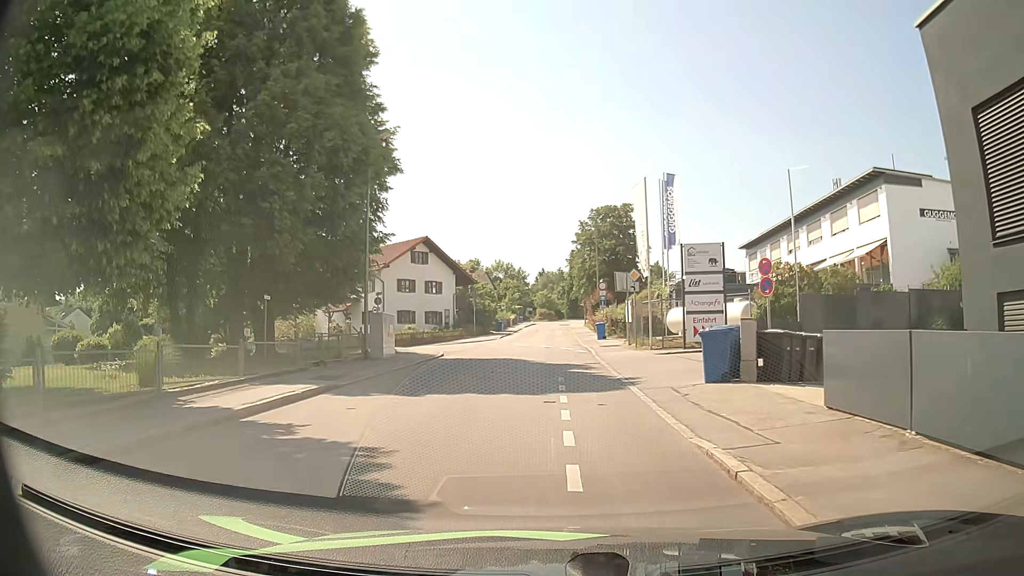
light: Day
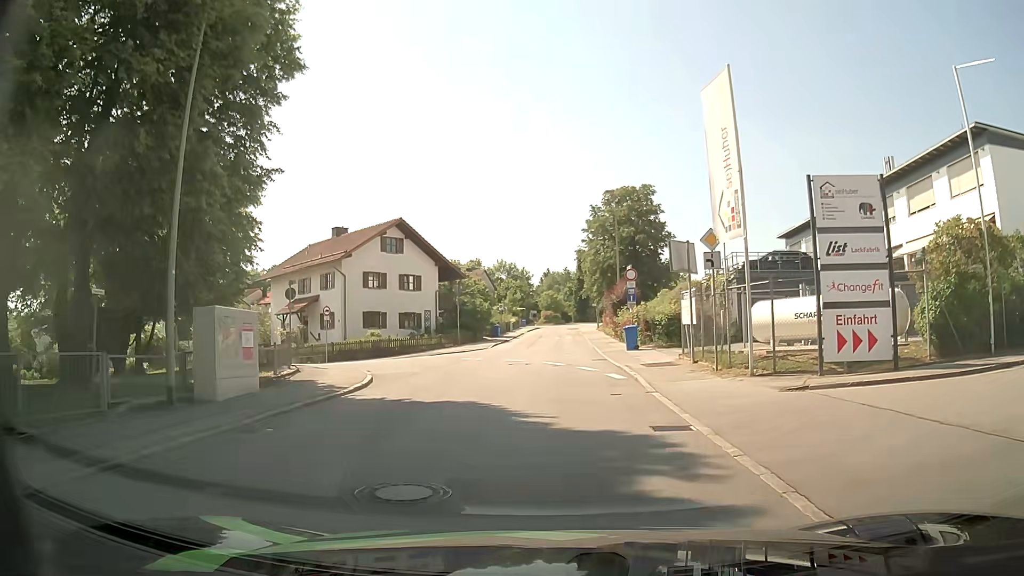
(-0.1, +13.1) m; 0°
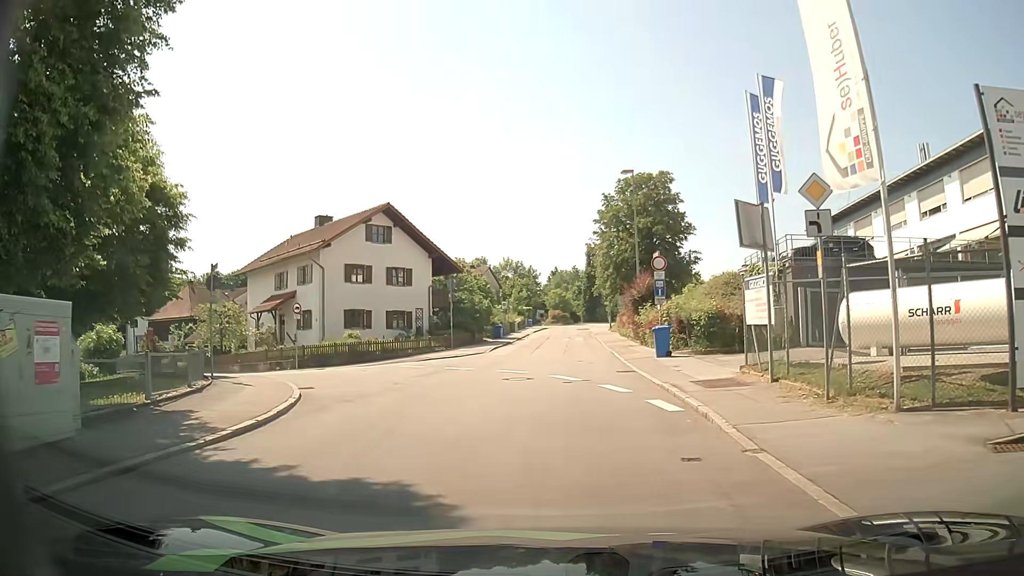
(0.0, +6.2) m; -1°
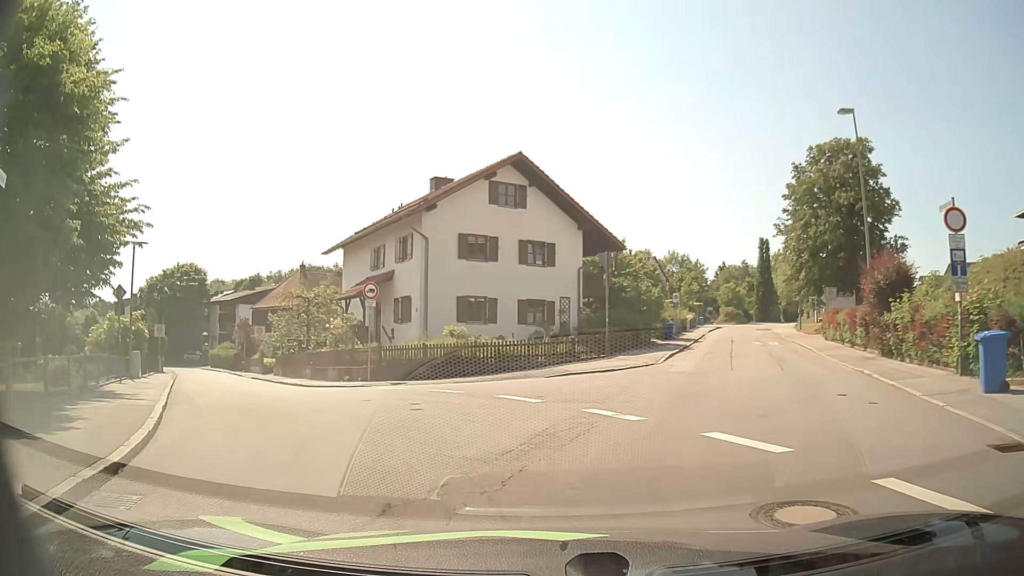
(-0.8, +11.9) m; -13°
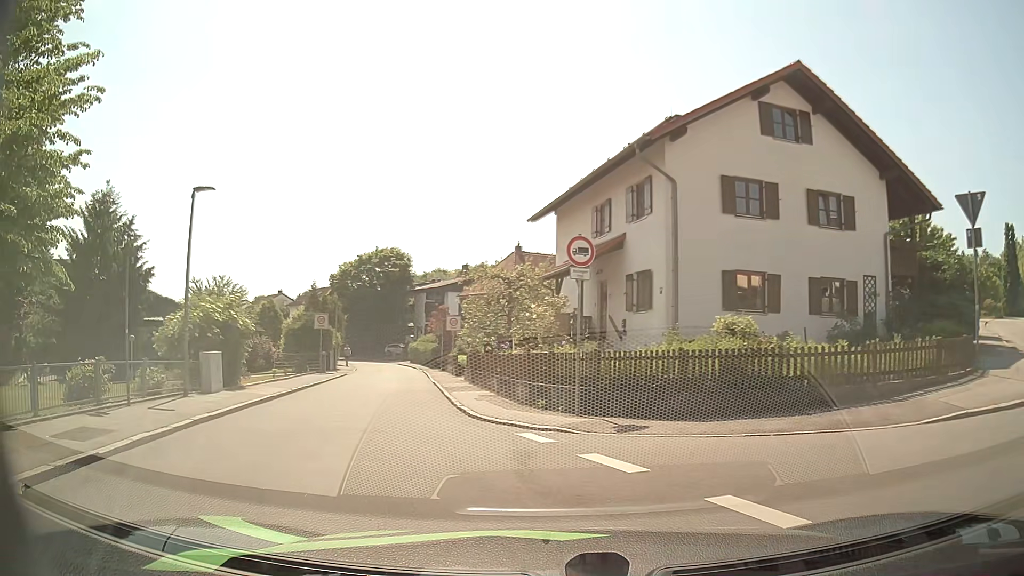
(-1.6, +10.4) m; -19°
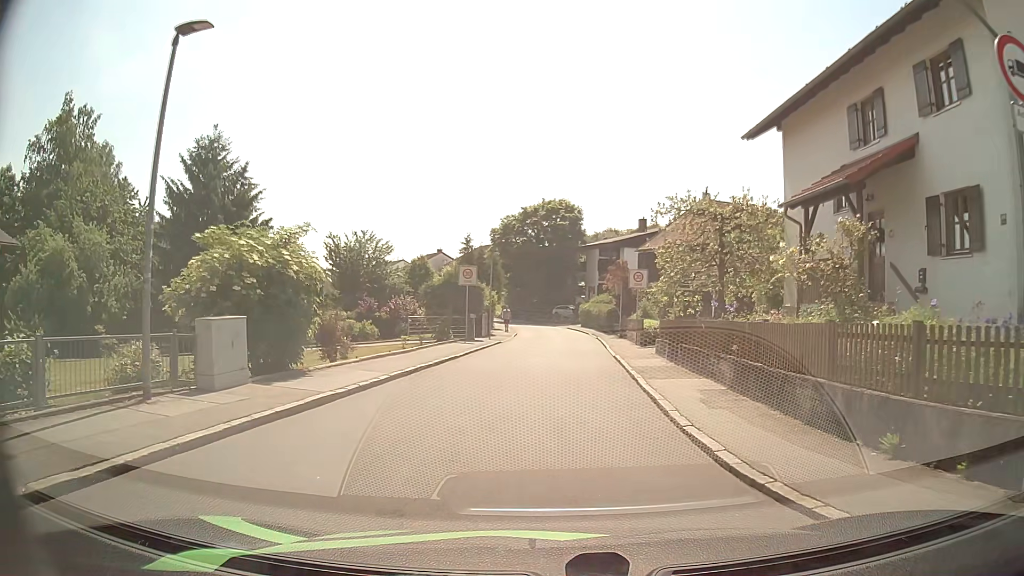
(-1.5, +8.5) m; -15°
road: residential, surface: asphalt
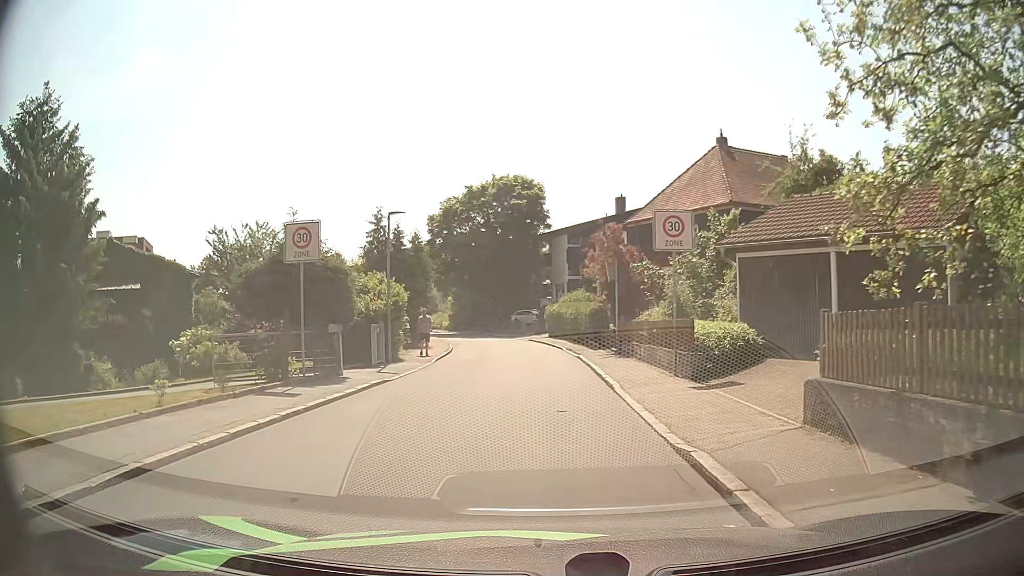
(+0.5, +17.6) m; +2°
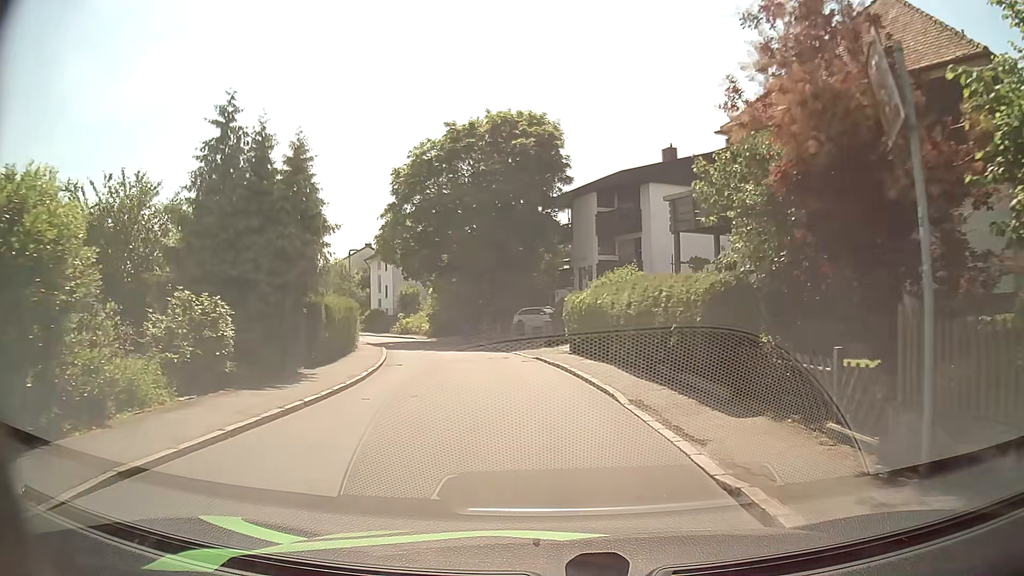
(0.0, +20.0) m; -1°
(0, +10) (-1, +20) (-3, +30) (-6, +39) (-10, +48) (-15, +57) (-21, +65) (-26, +74) (-32, +82) (-38, +90) m
